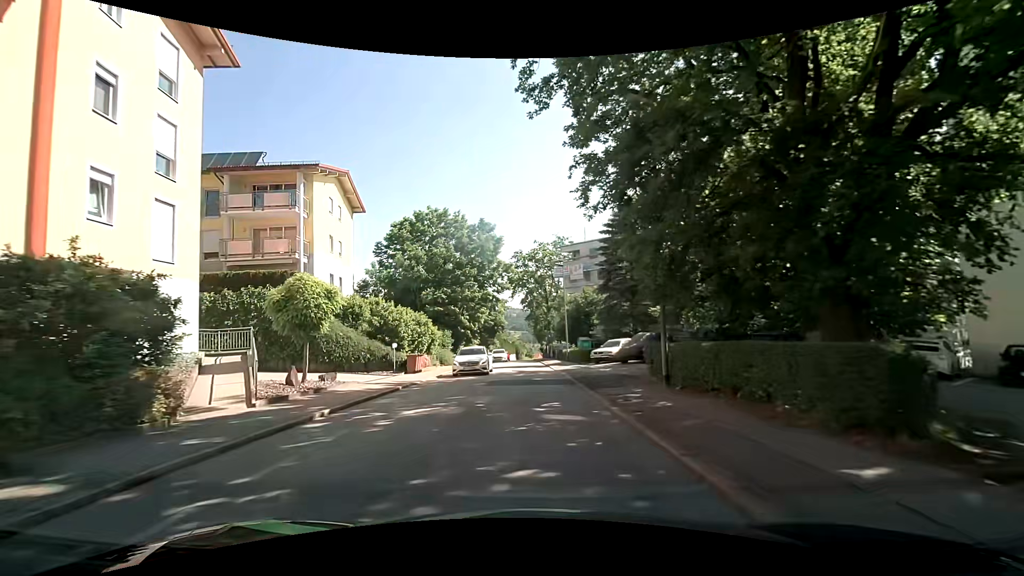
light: Day
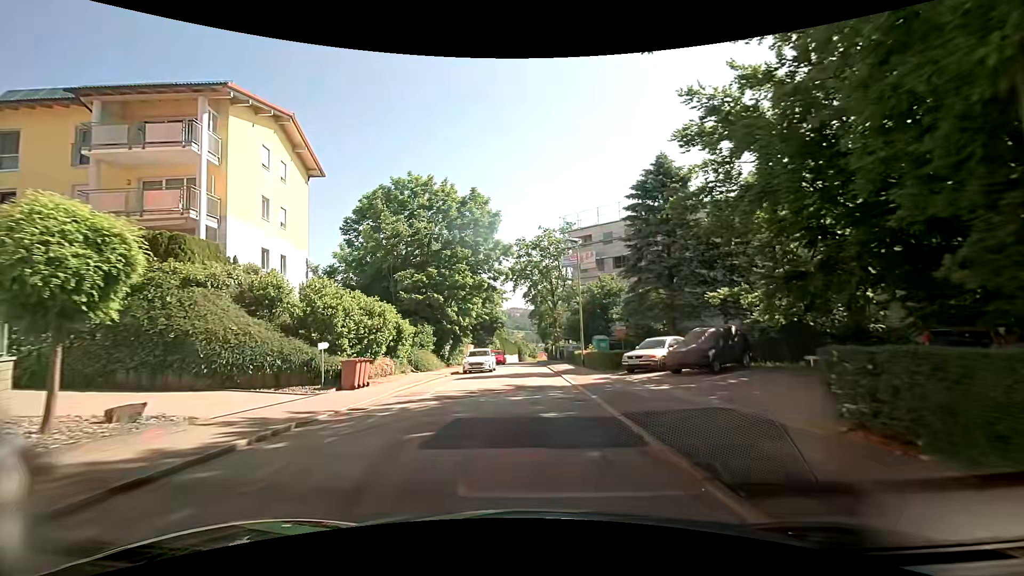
(-0.1, +9.9) m; -1°
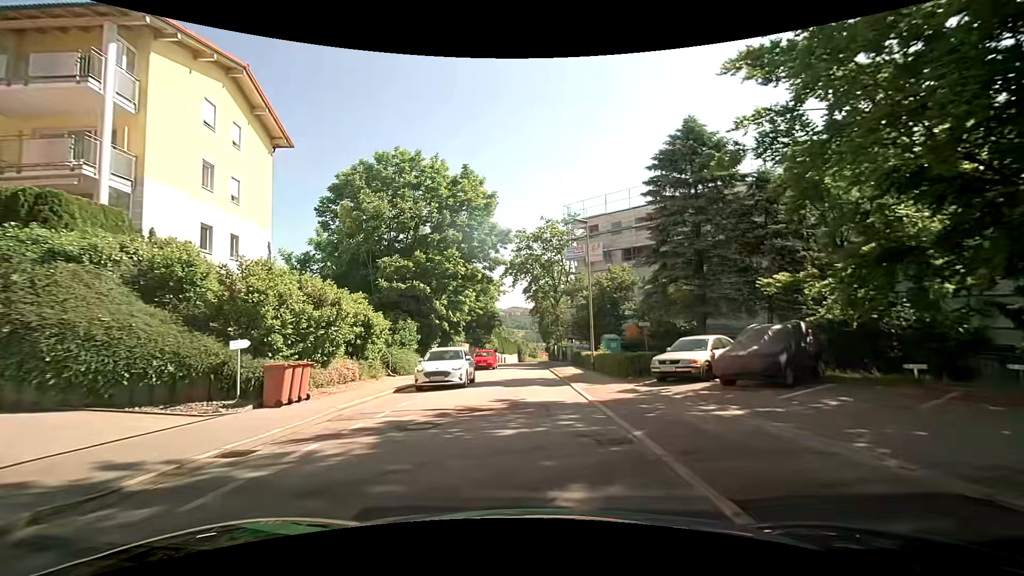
(0.0, +5.1) m; 0°
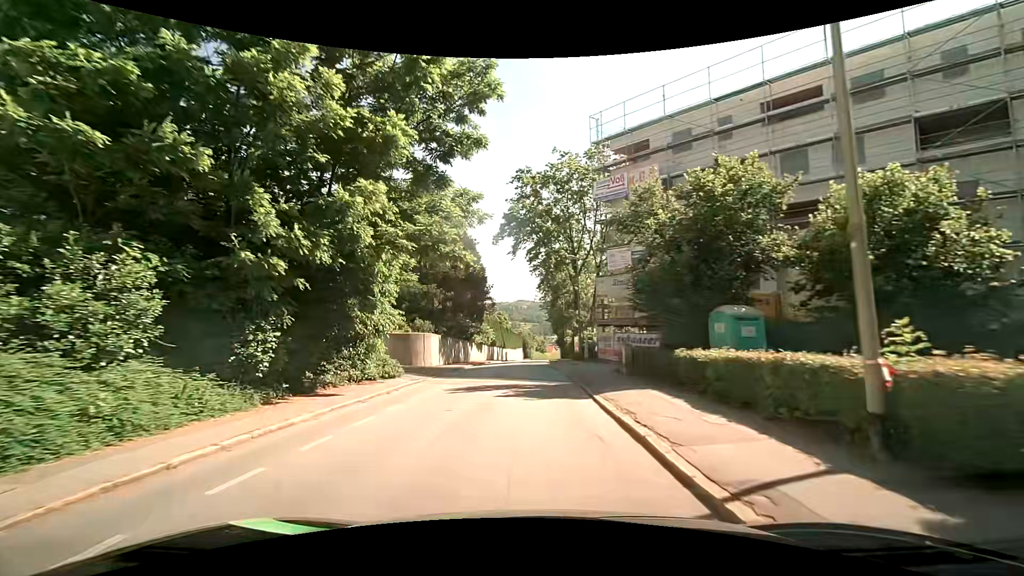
(0.0, +21.6) m; +1°
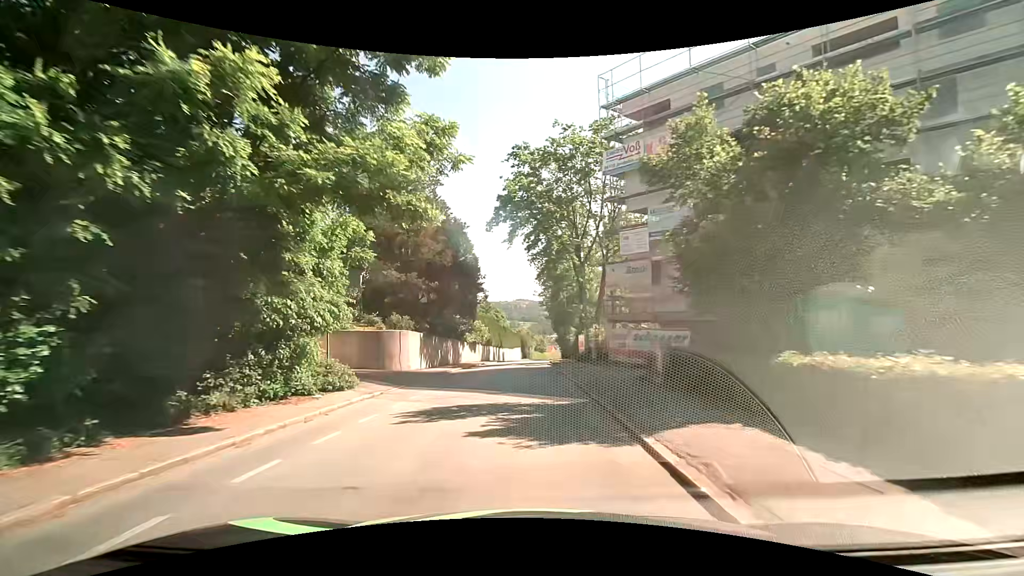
(-0.1, +5.6) m; -1°
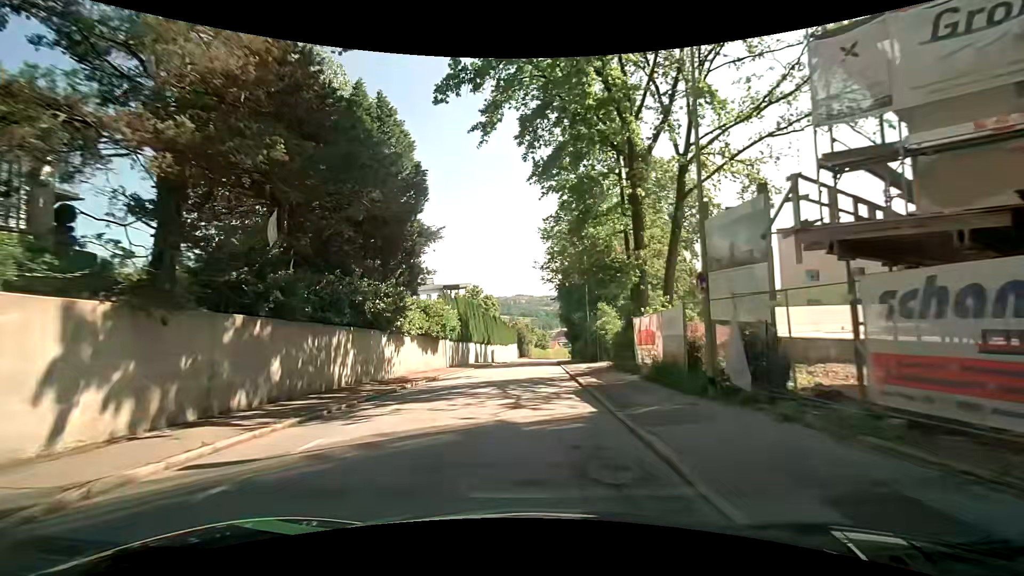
(+0.1, +22.7) m; 0°
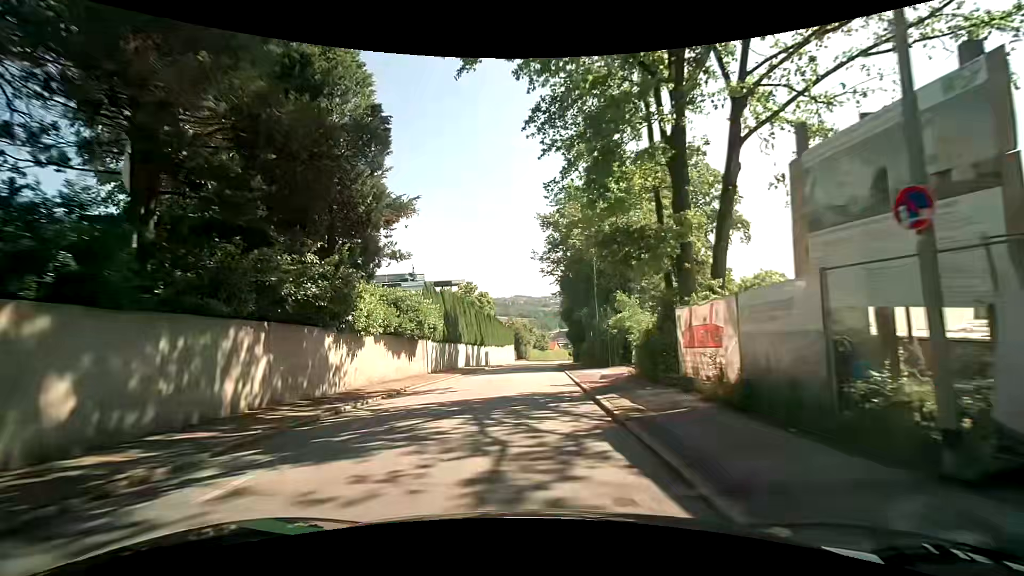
(0.0, +5.9) m; -1°
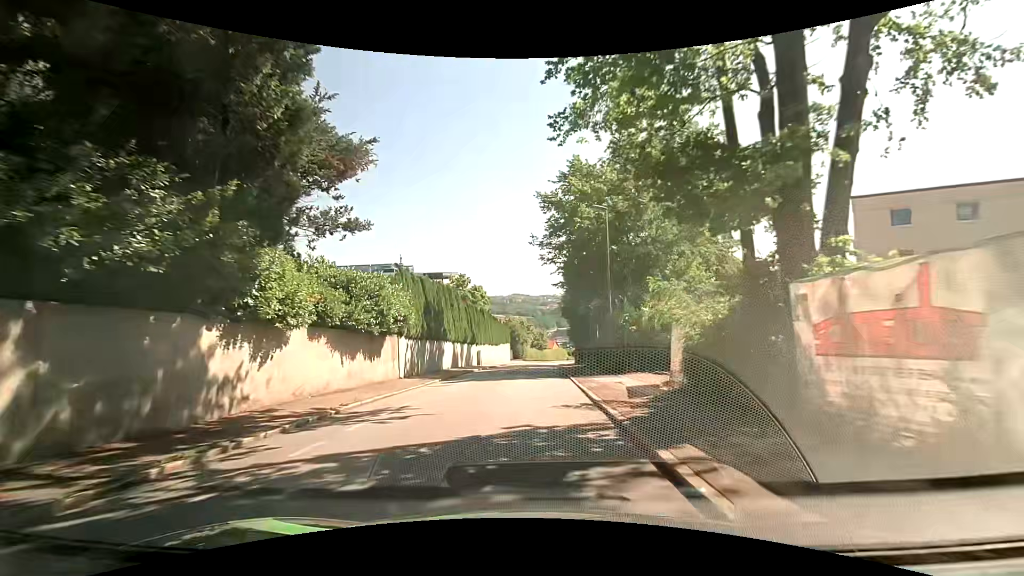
(+0.1, +5.9) m; 0°
